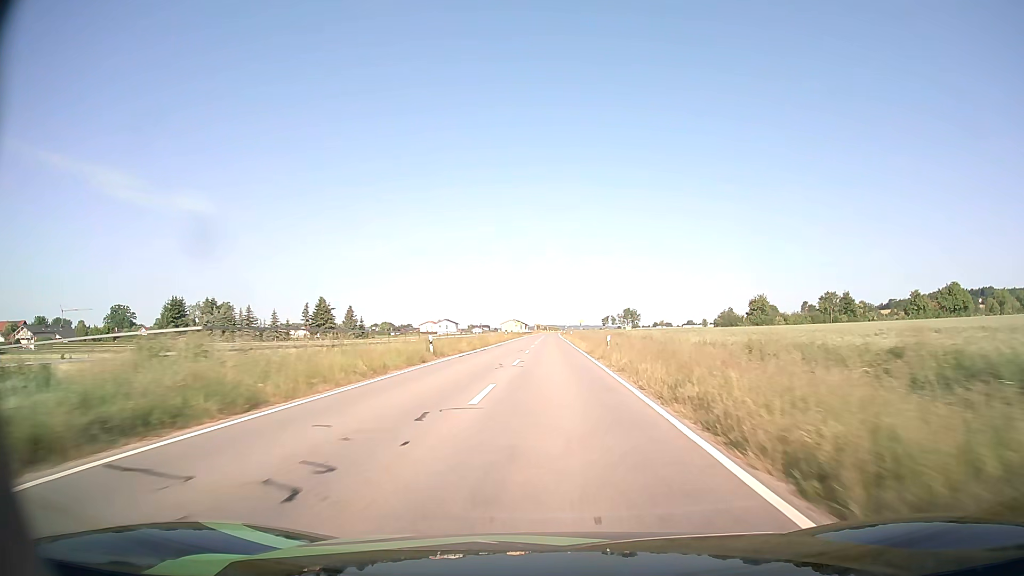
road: tertiary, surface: asphalt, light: Day
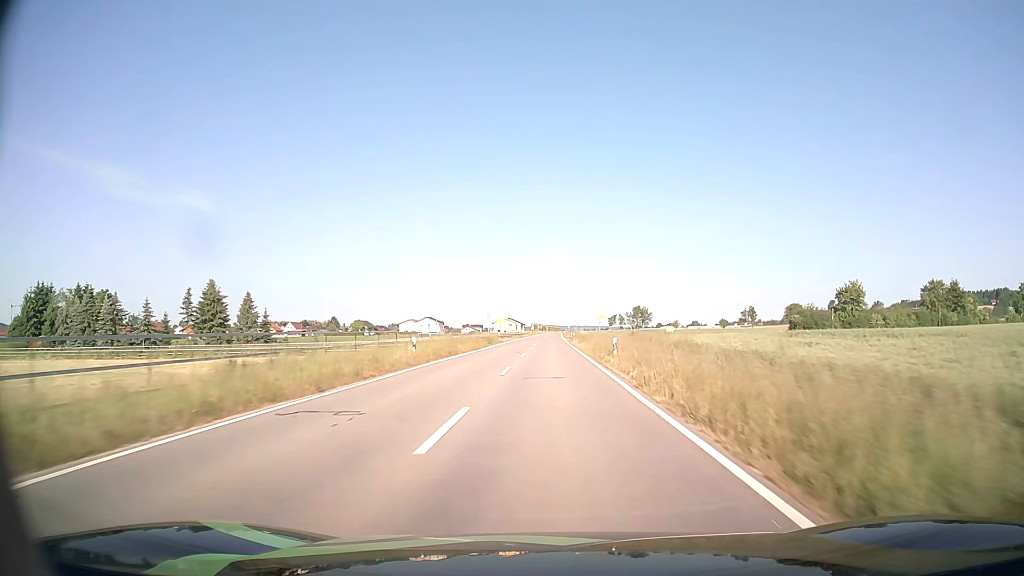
(+0.1, +54.5) m; 0°
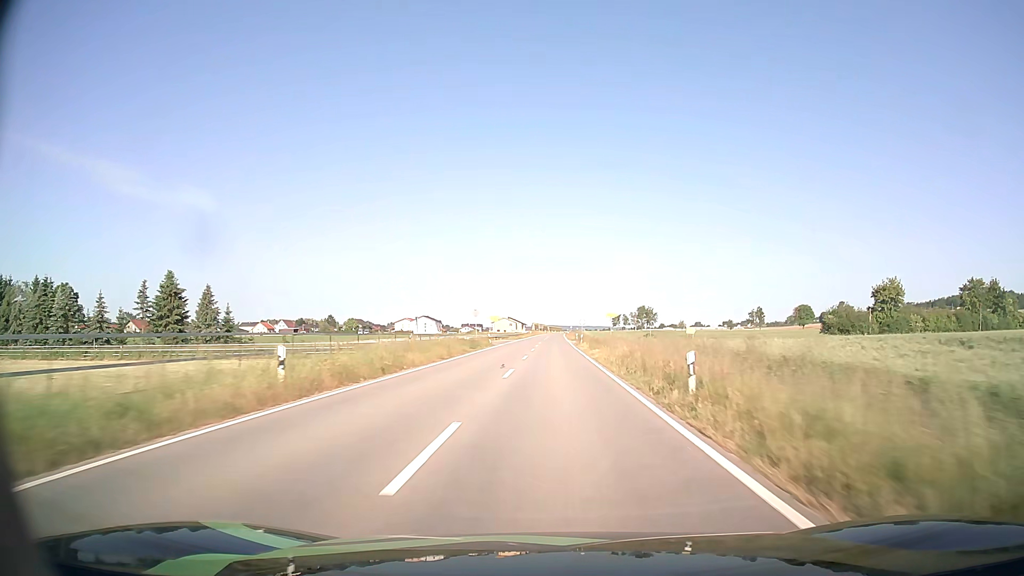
(0.0, +13.7) m; 0°
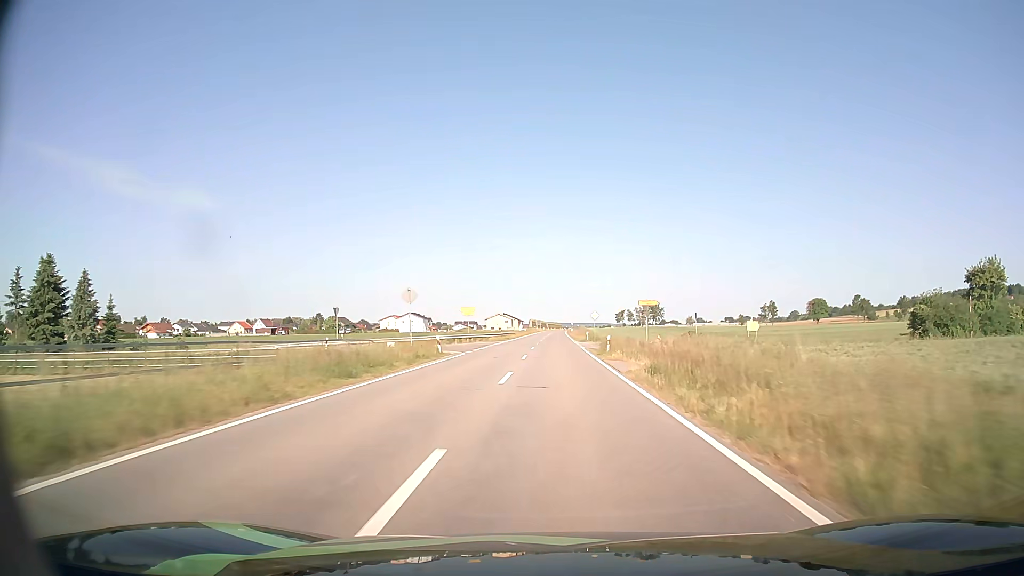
(0.0, +27.5) m; 0°
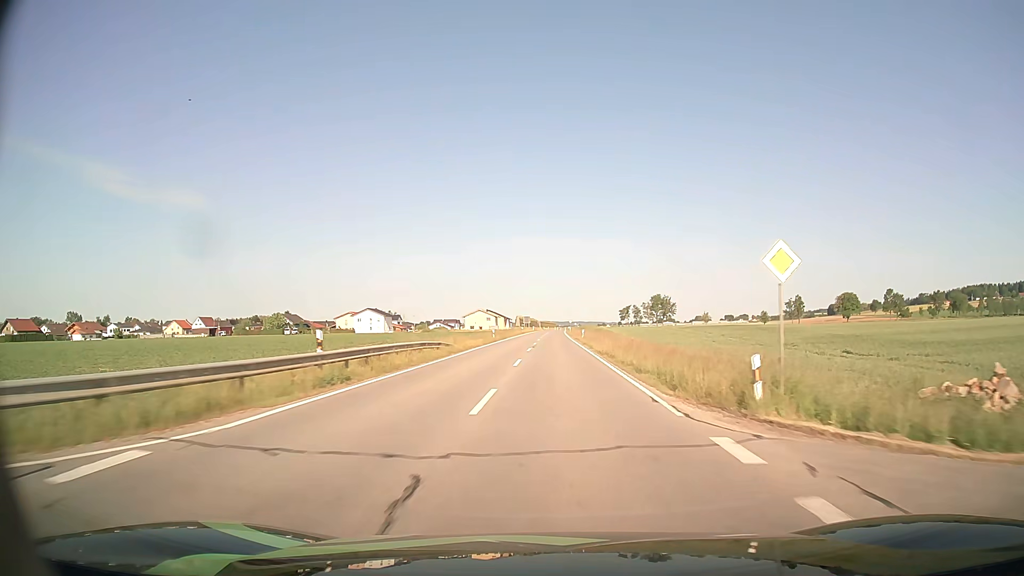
(+0.3, +55.4) m; +1°
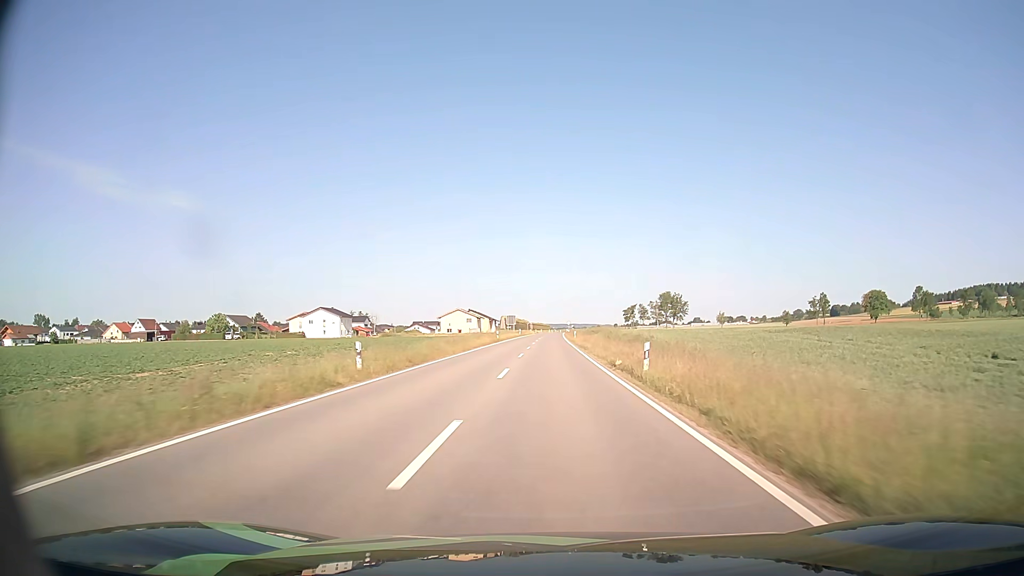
(+0.2, +41.9) m; +1°
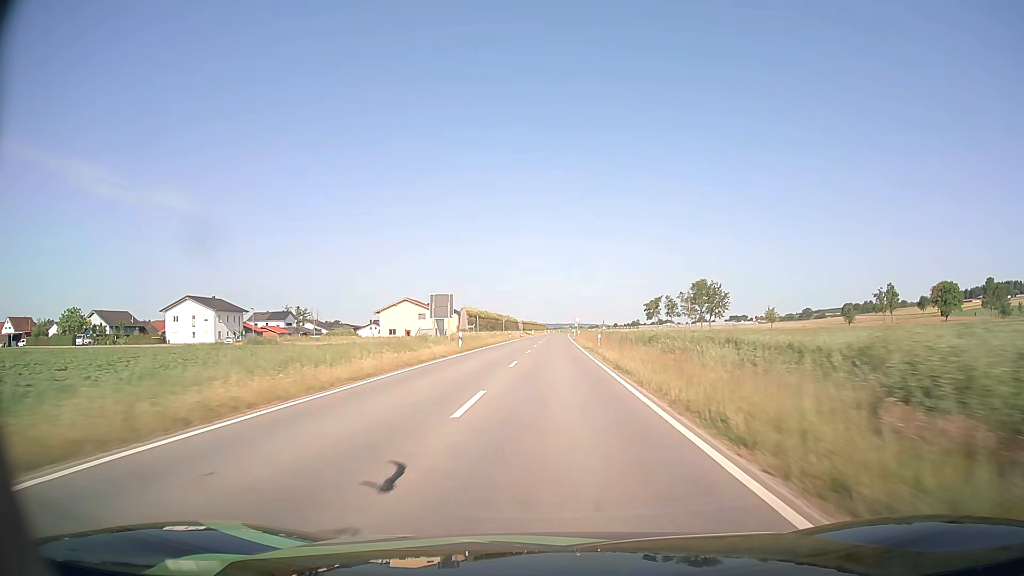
(+0.2, +70.6) m; 0°
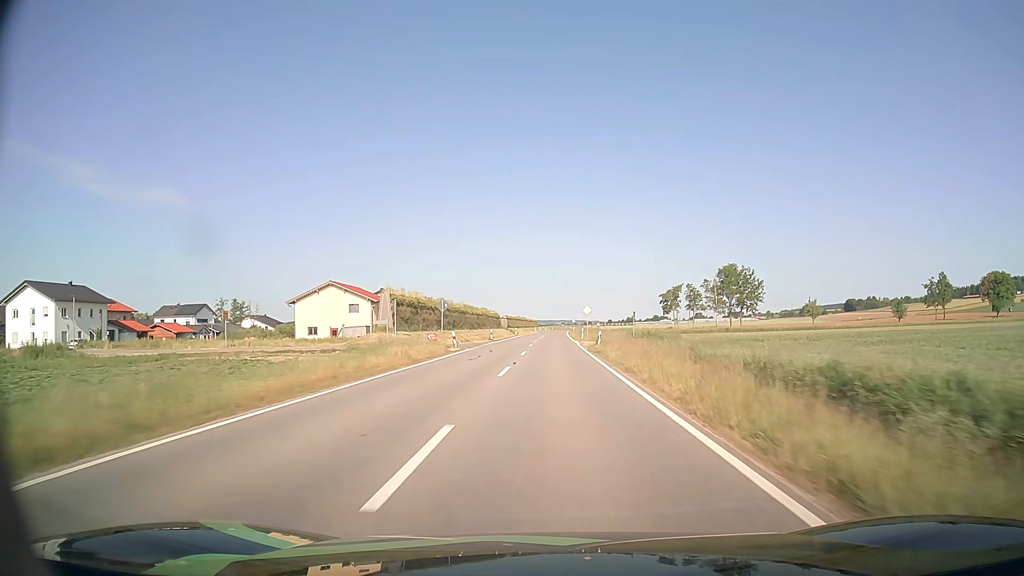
(+0.2, +42.2) m; +1°
(0, +10) (0, +20) (0, +30) (0, +40) (0, +50) (0, +60) (0, +70) (+1, +80) (+1, +90) (+1, +100) m
